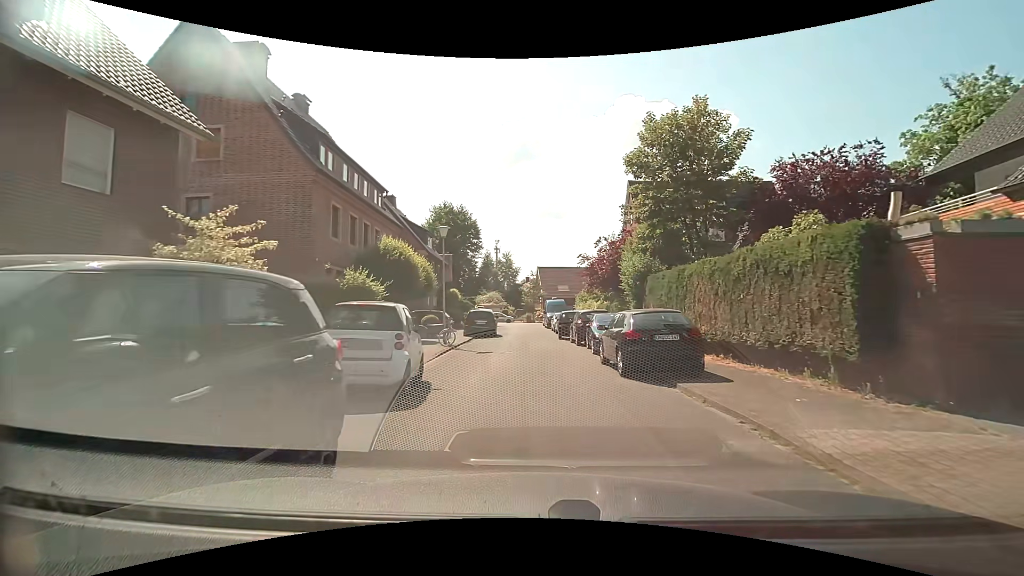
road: residential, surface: asphalt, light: Day
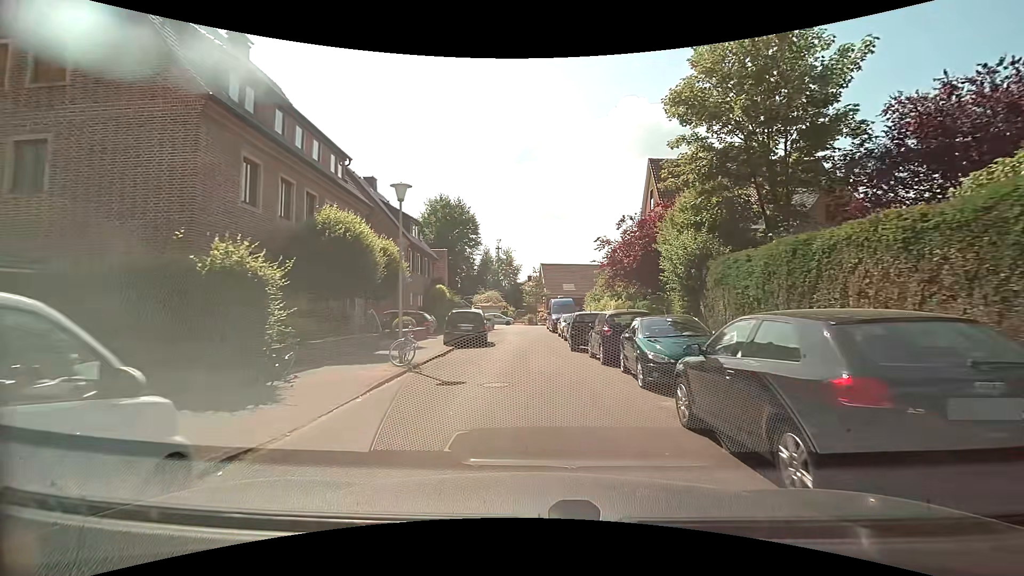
(0.0, +7.2) m; +1°
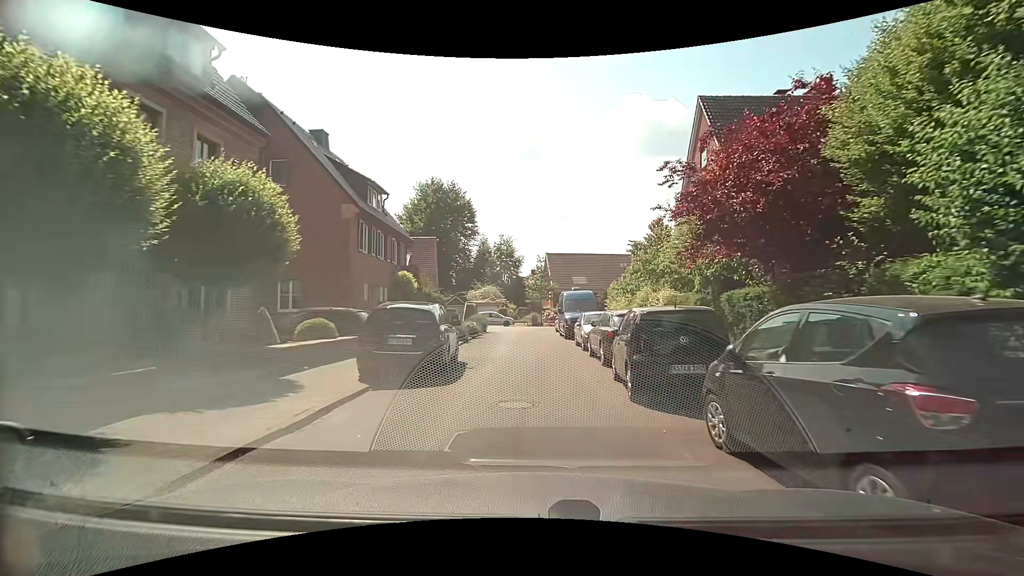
(-0.2, +11.0) m; -2°
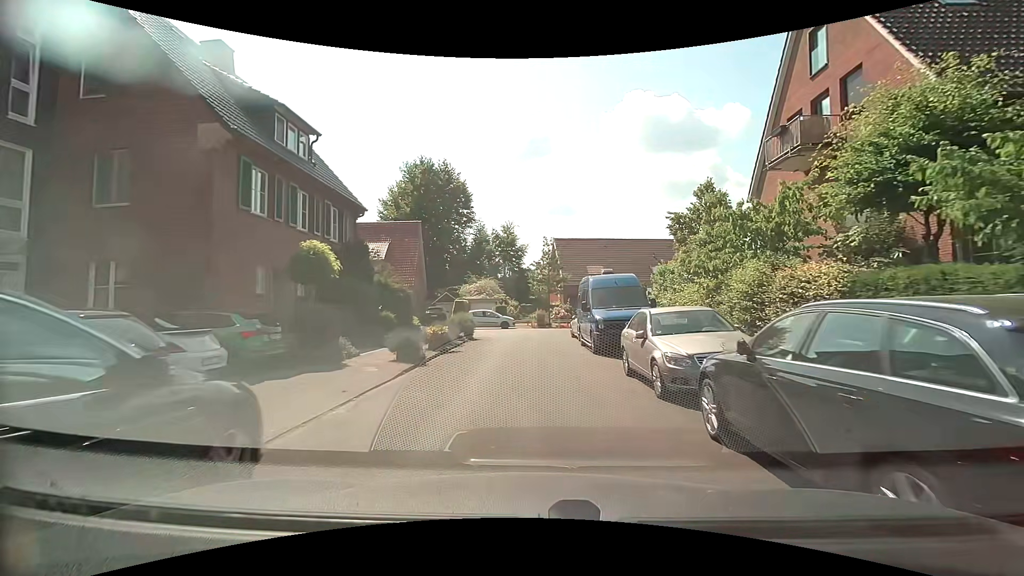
(0.0, +10.7) m; -1°
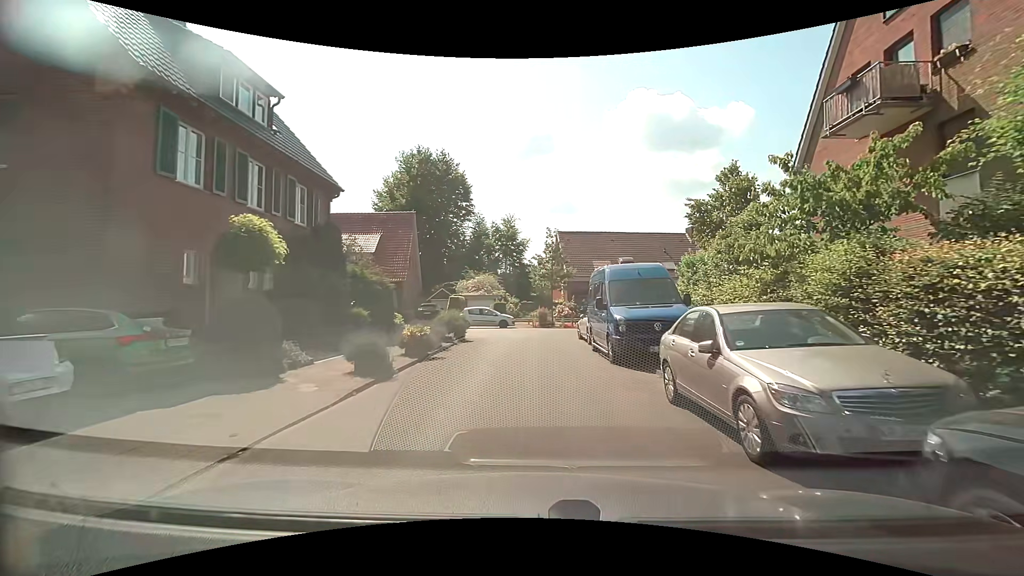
(0.0, +3.3) m; 0°
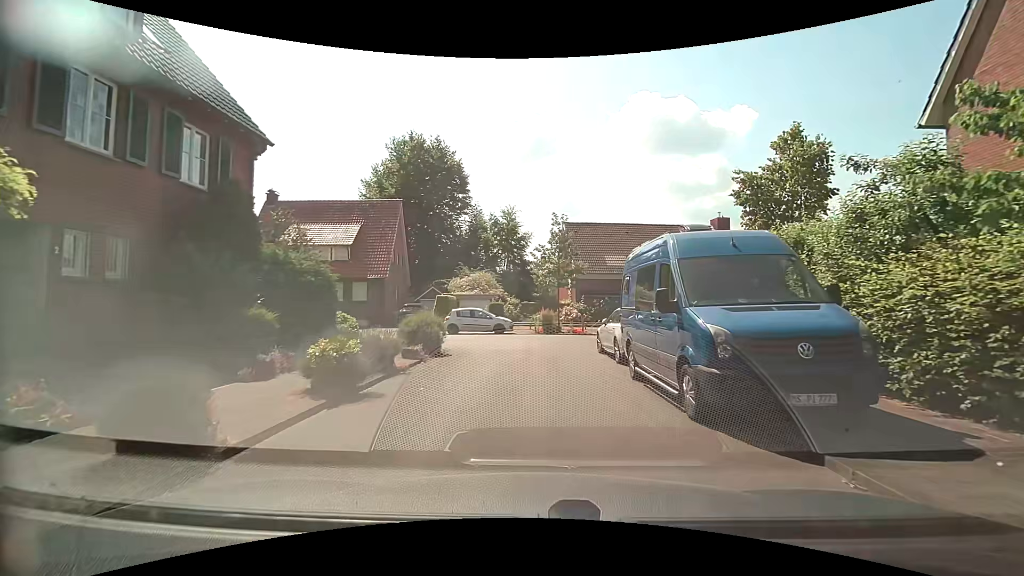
(+0.1, +6.0) m; +1°
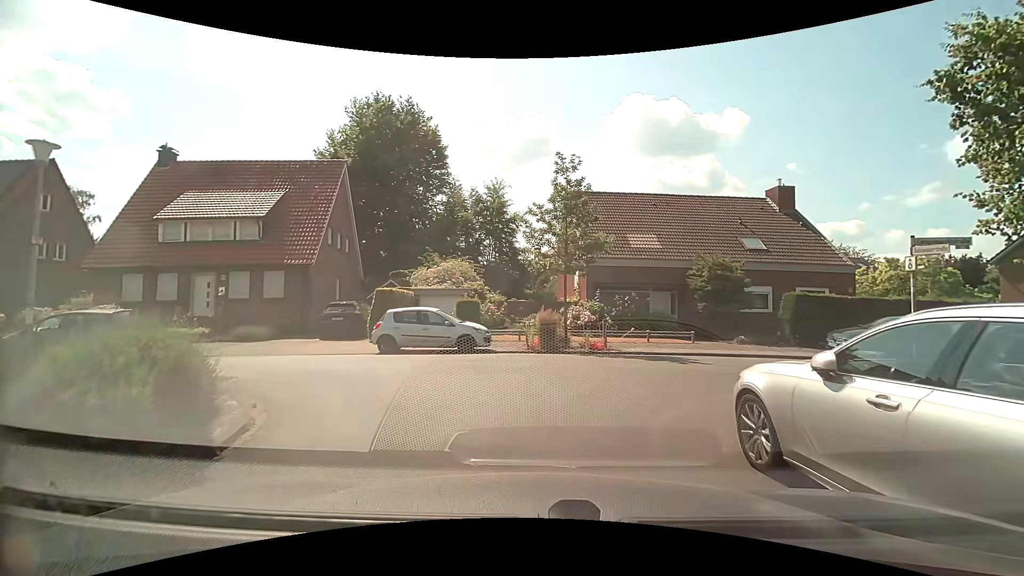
(-0.1, +11.4) m; 0°
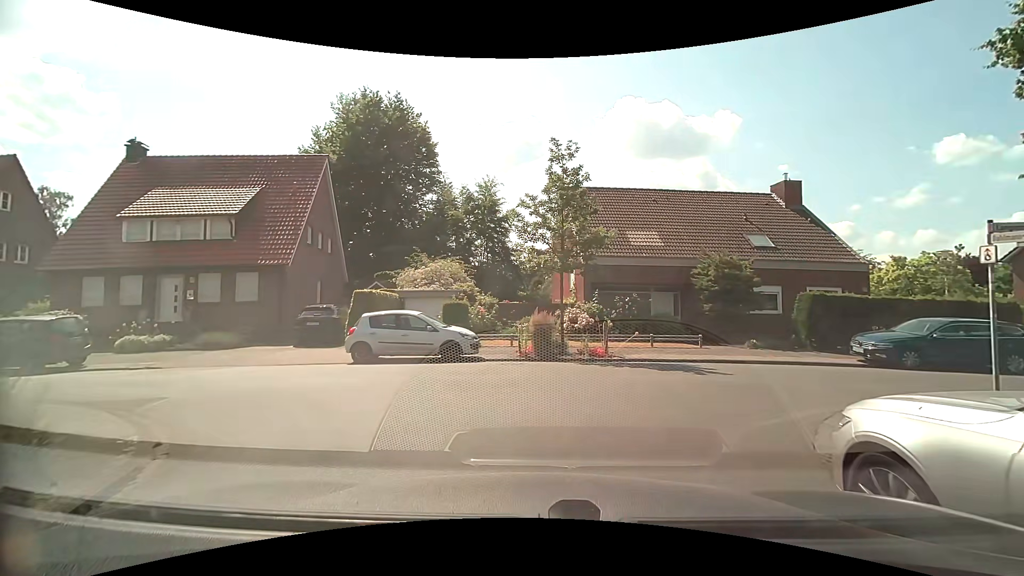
(0.0, +1.8) m; +2°
